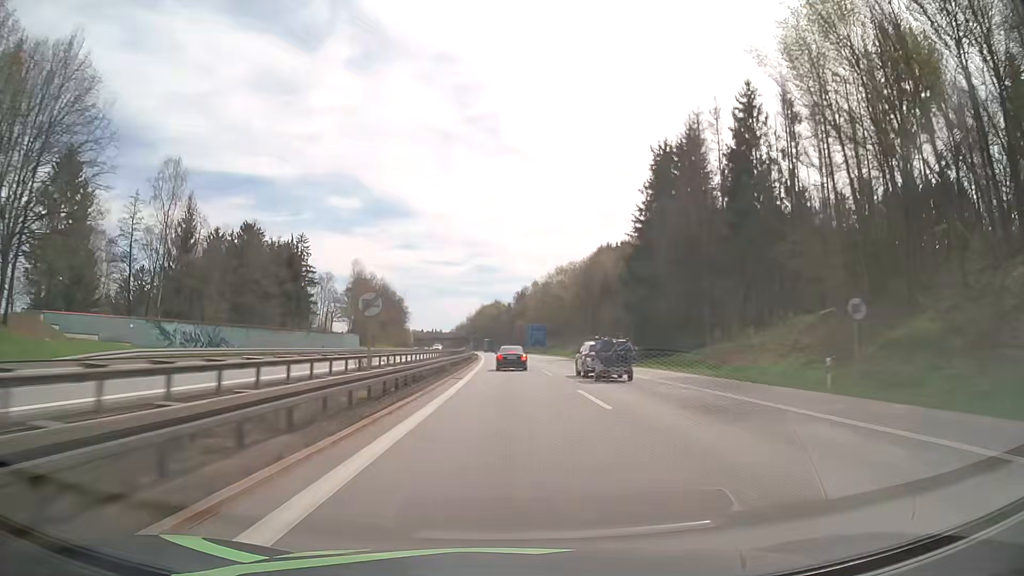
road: motorway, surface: asphalt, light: Day
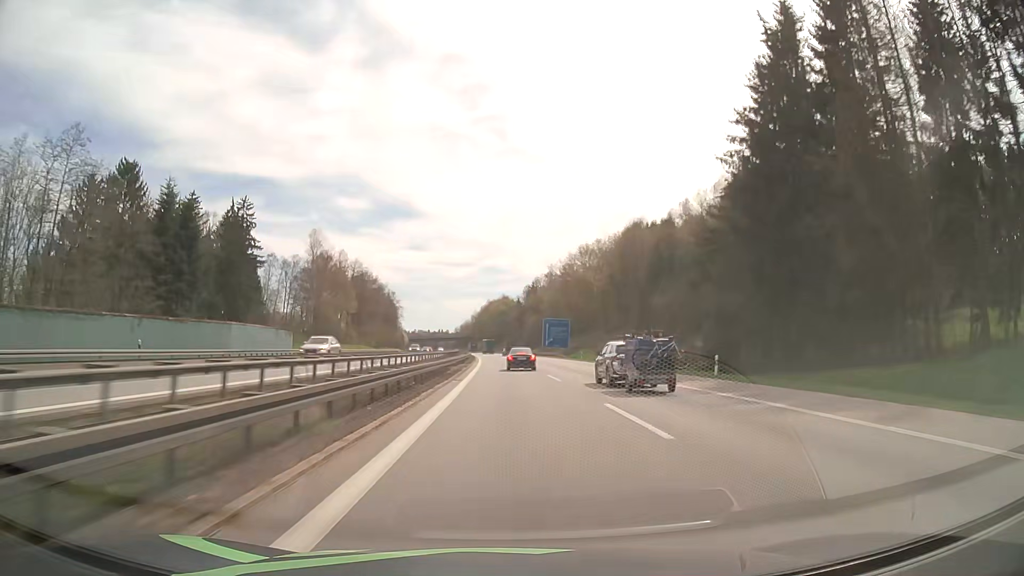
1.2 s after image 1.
(-0.3, +40.4) m; -1°
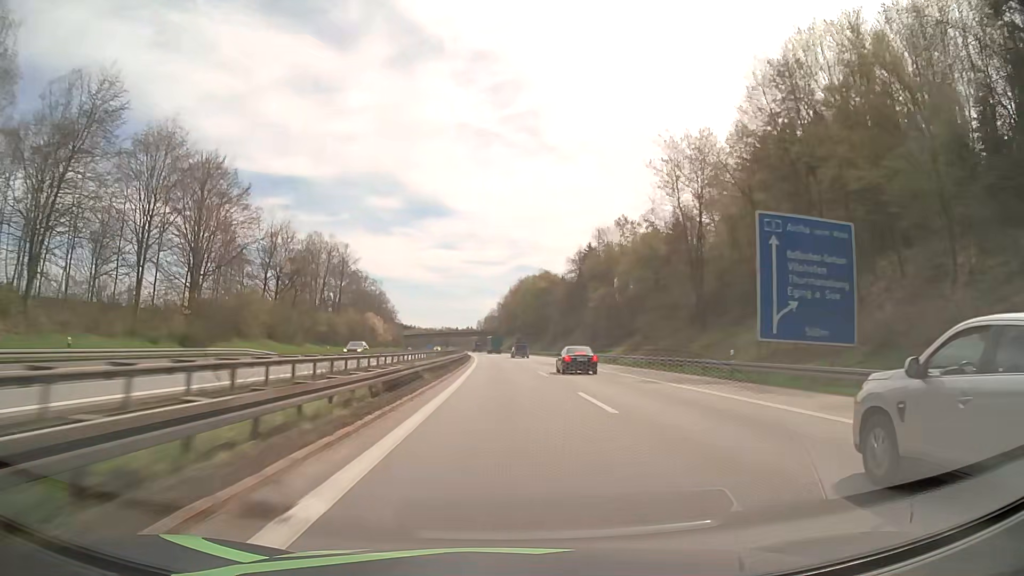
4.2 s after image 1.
(-2.4, +103.8) m; -3°
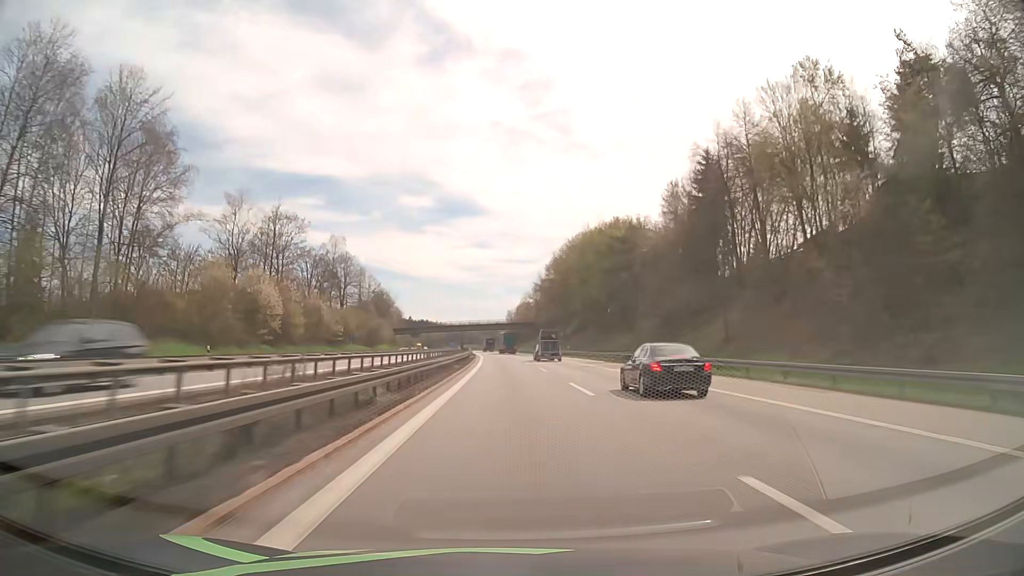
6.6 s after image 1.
(-2.0, +85.0) m; -3°
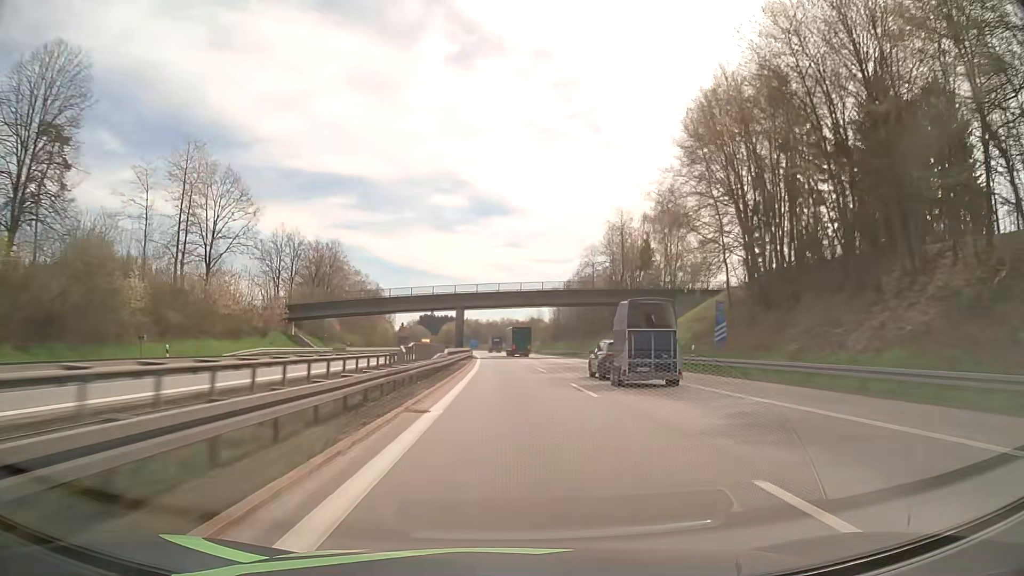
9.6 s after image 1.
(-2.6, +107.5) m; -3°
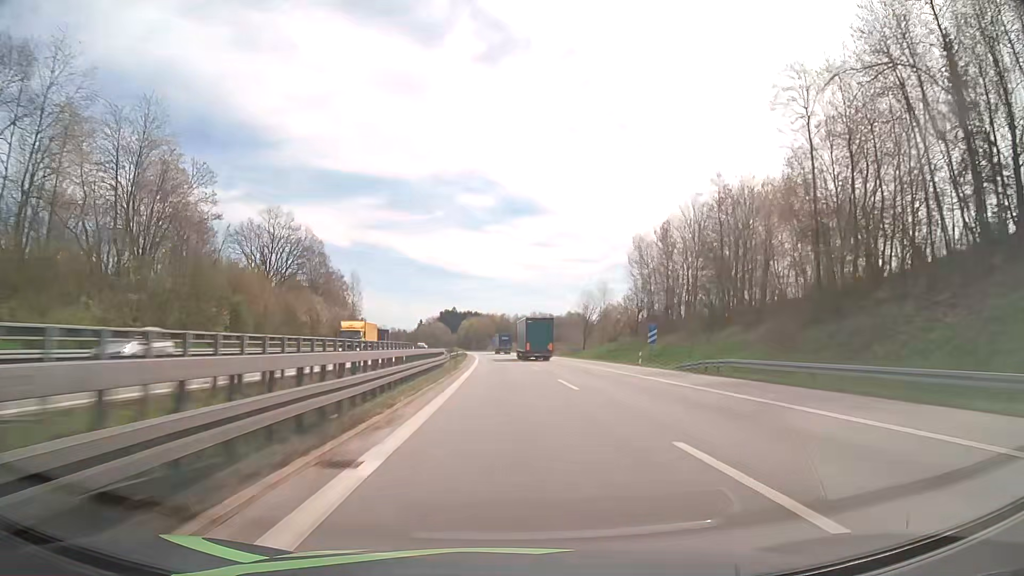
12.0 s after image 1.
(-2.0, +86.6) m; -3°
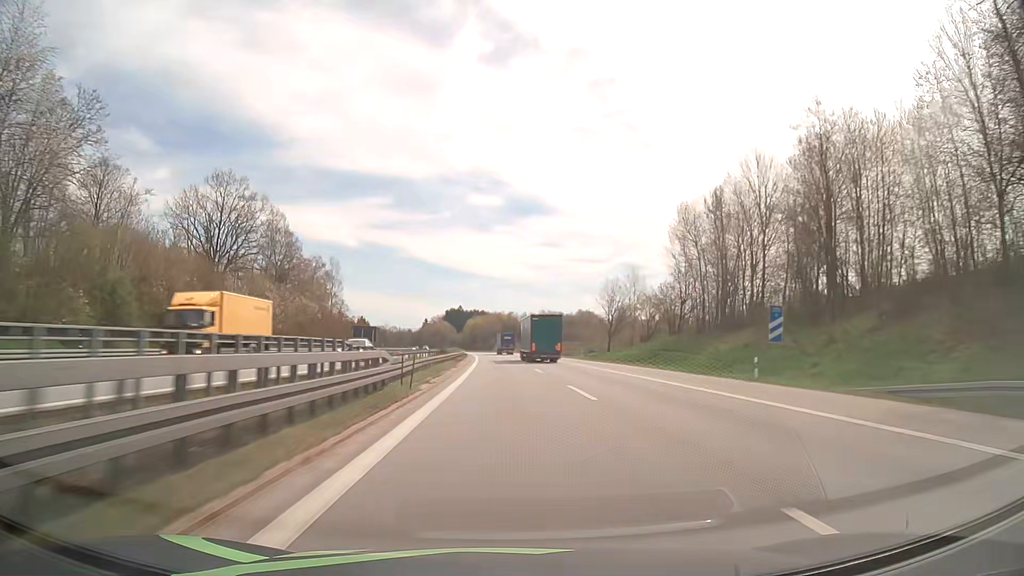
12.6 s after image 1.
(-0.1, +21.7) m; 0°
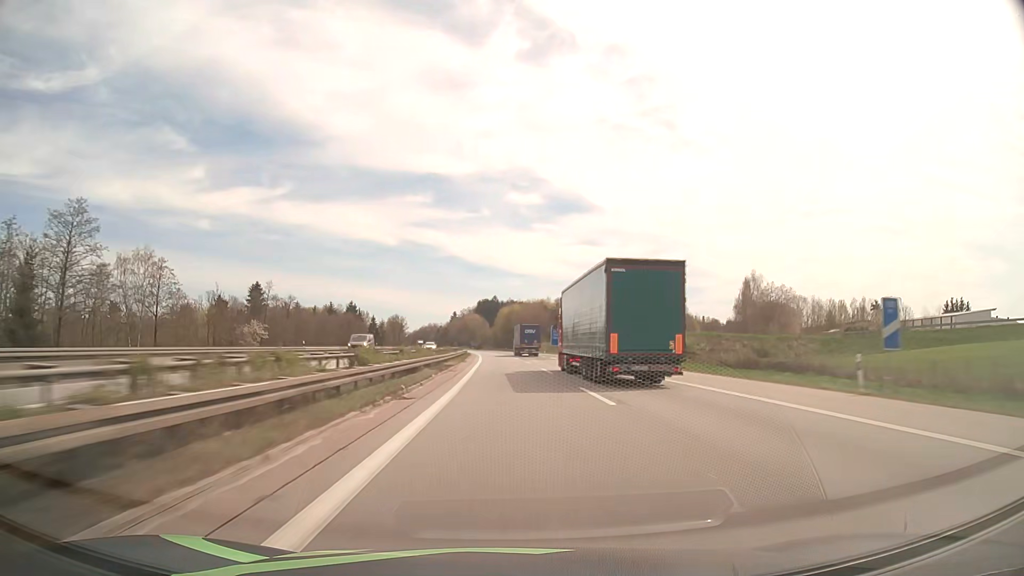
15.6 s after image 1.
(-3.3, +109.1) m; -3°
(0, +10) (0, +20) (0, +30) (0, +40) (0, +50) (-1, +60) (-1, +70) (-1, +80) (-2, +90) (-2, +100) m
